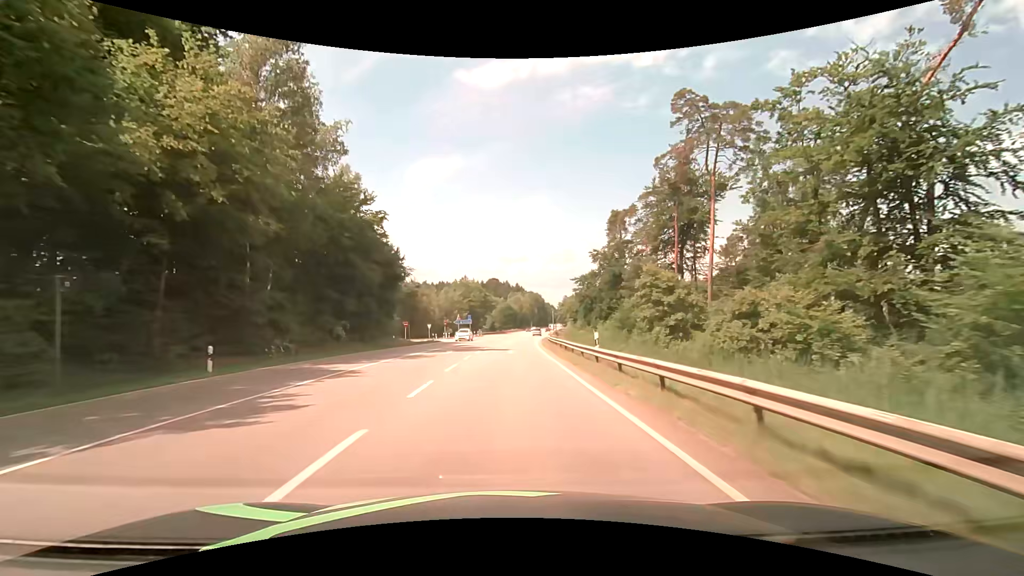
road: secondary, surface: asphalt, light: Day
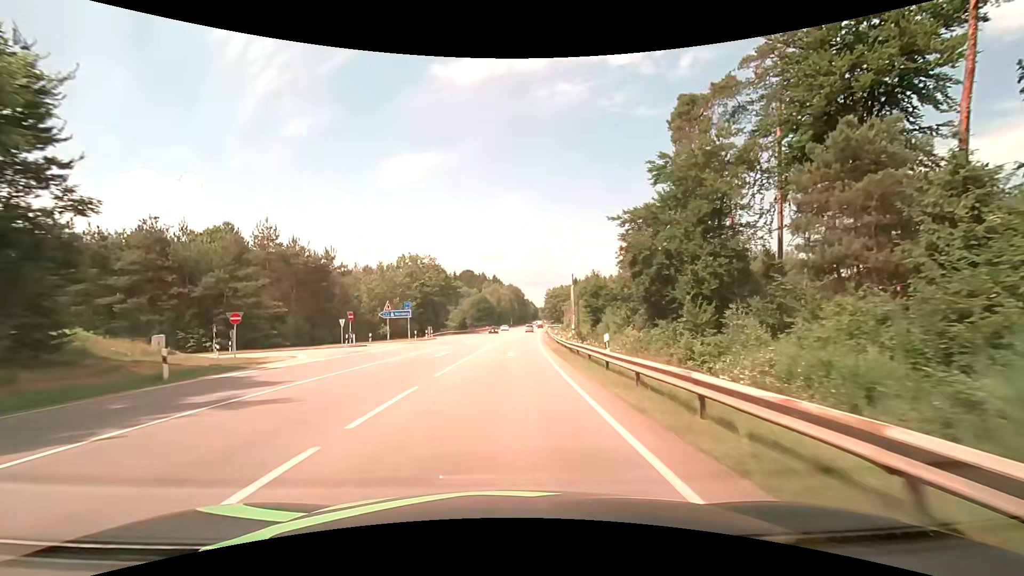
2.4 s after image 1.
(+1.4, +43.2) m; +3°
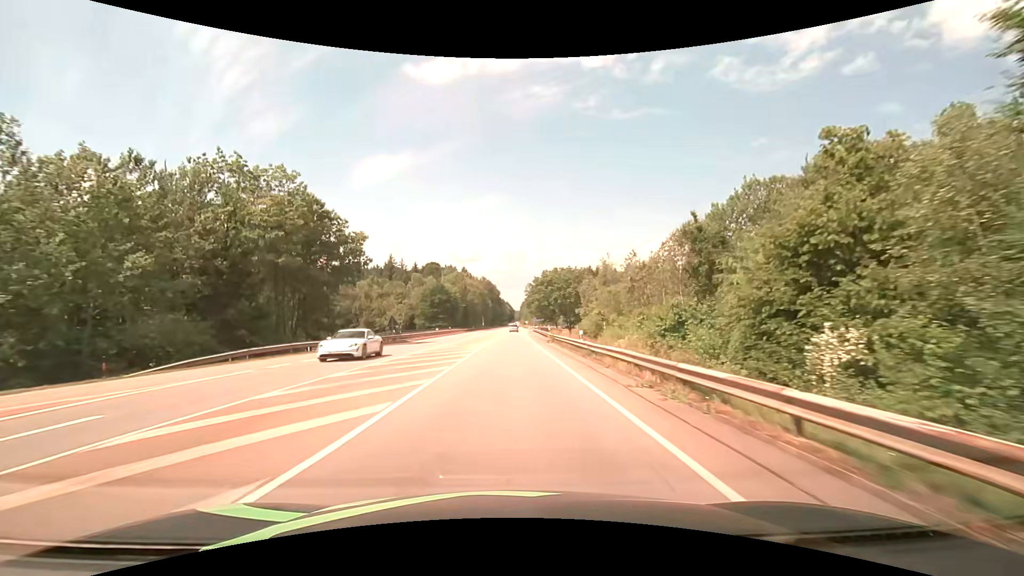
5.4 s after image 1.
(+1.7, +54.0) m; +3°
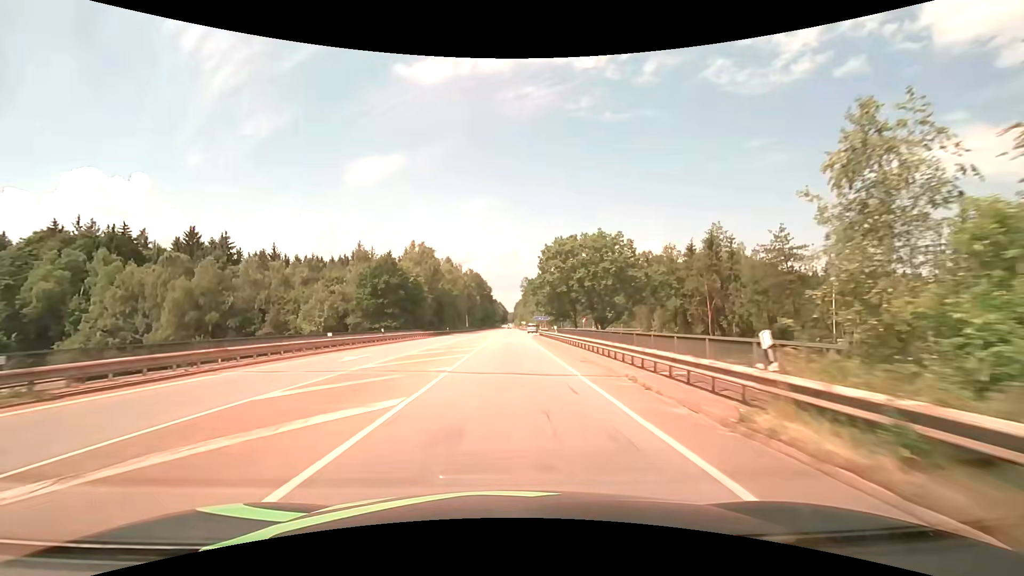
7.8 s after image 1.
(+0.4, +42.9) m; +1°
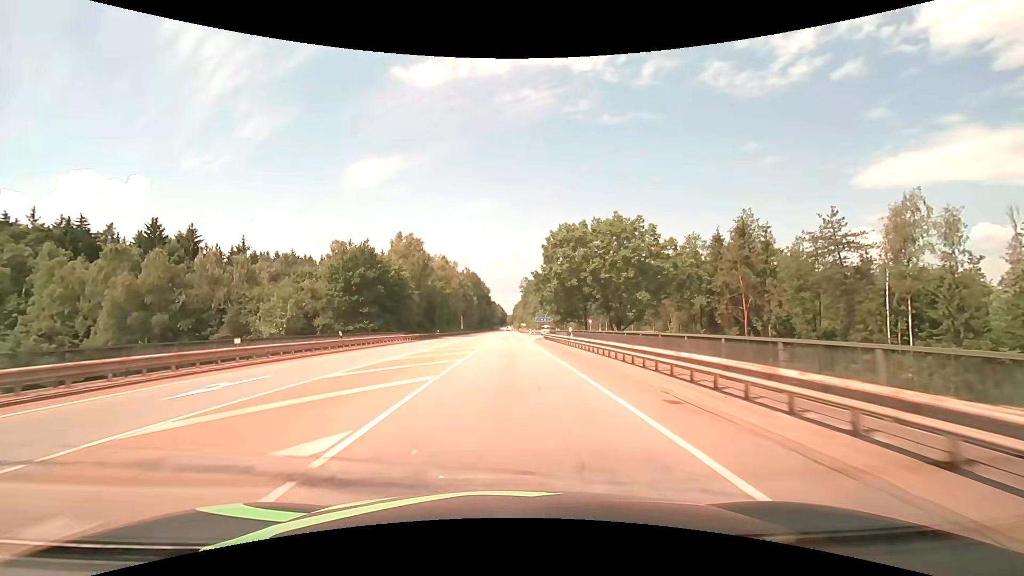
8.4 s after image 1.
(0.0, +10.8) m; 0°
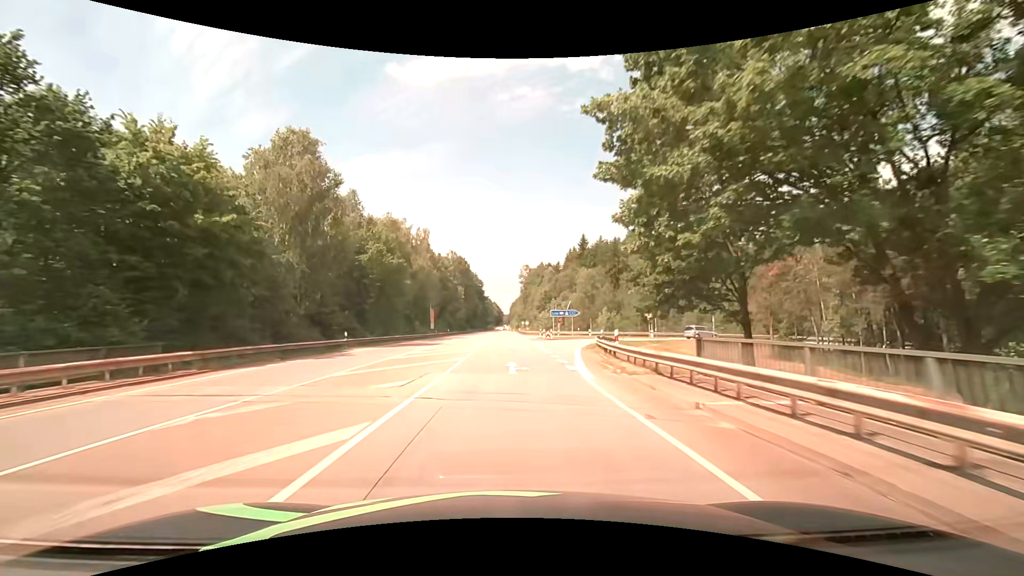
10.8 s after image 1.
(+0.3, +42.9) m; +1°
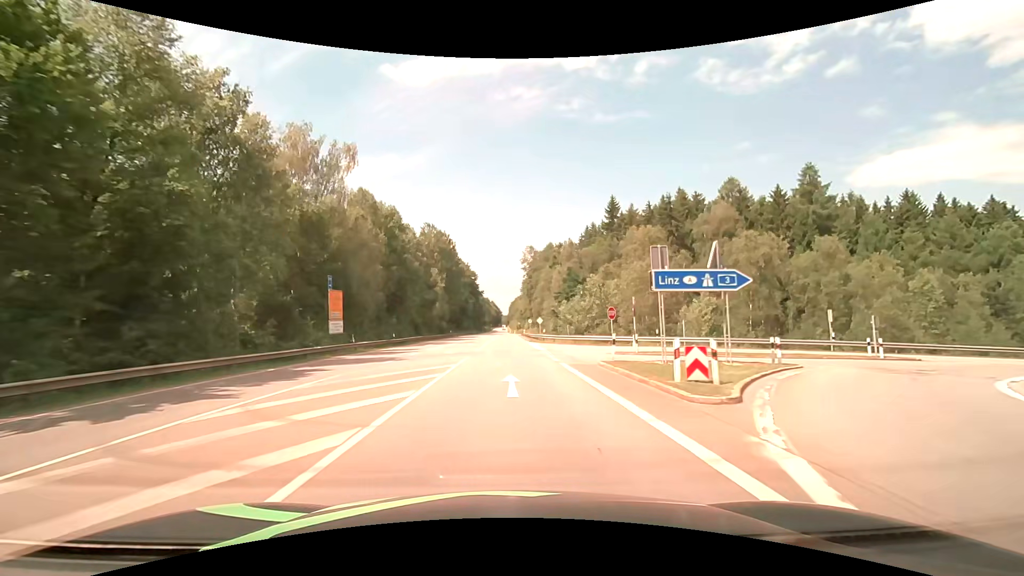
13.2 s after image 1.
(+0.1, +42.9) m; 0°
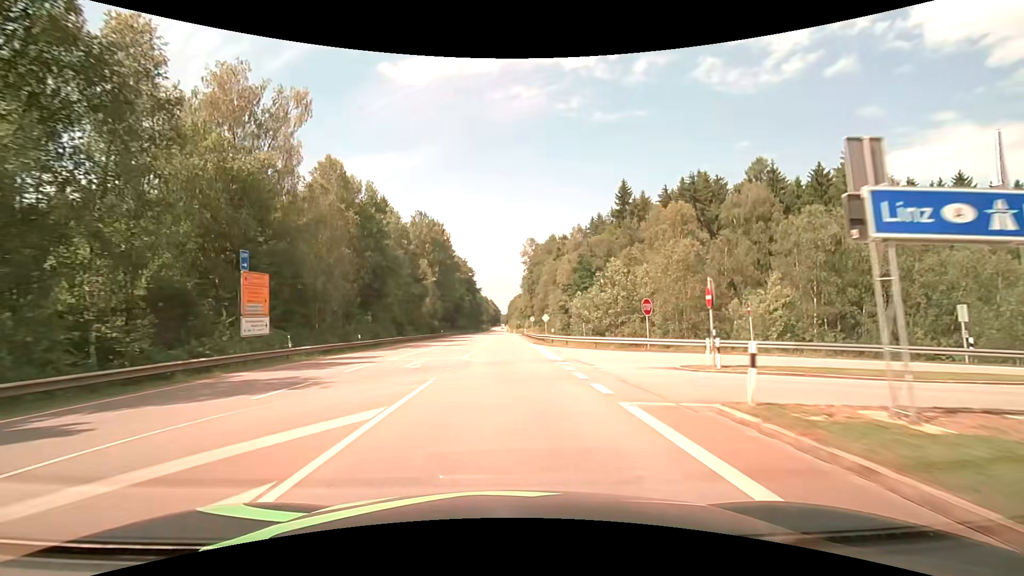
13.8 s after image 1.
(-0.1, +10.7) m; 0°
(0, +10) (0, +20) (0, +30) (0, +40) (0, +50) (0, +60) (-1, +70) (-1, +80) (-1, +90) (-1, +100) m
